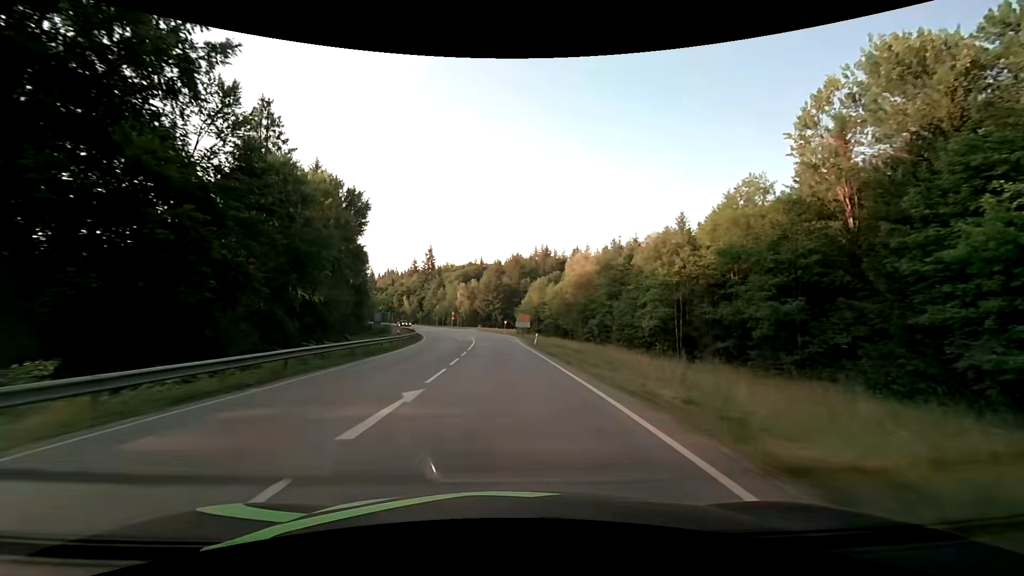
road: secondary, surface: asphalt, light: Day
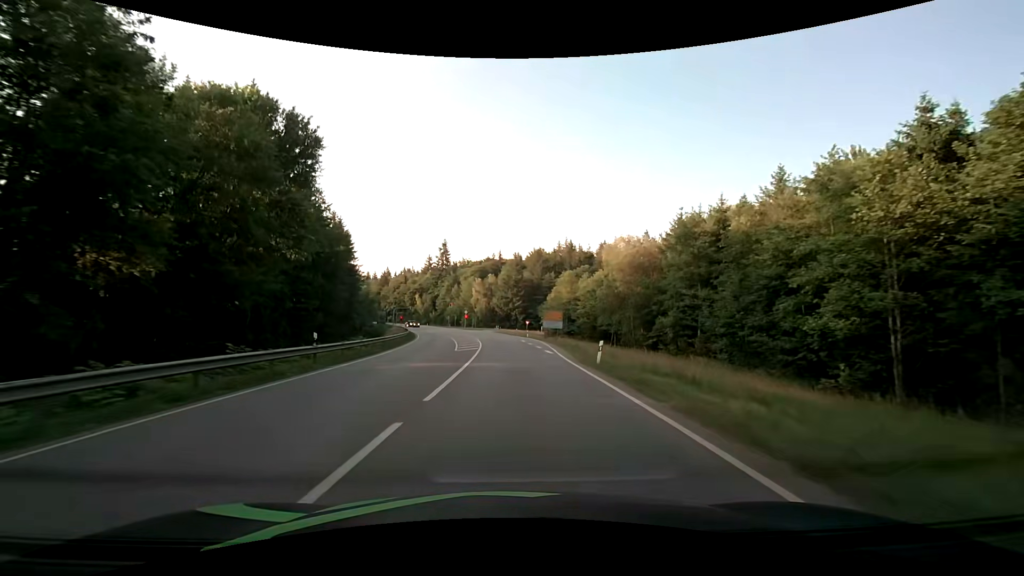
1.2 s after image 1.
(-0.5, +21.7) m; -2°
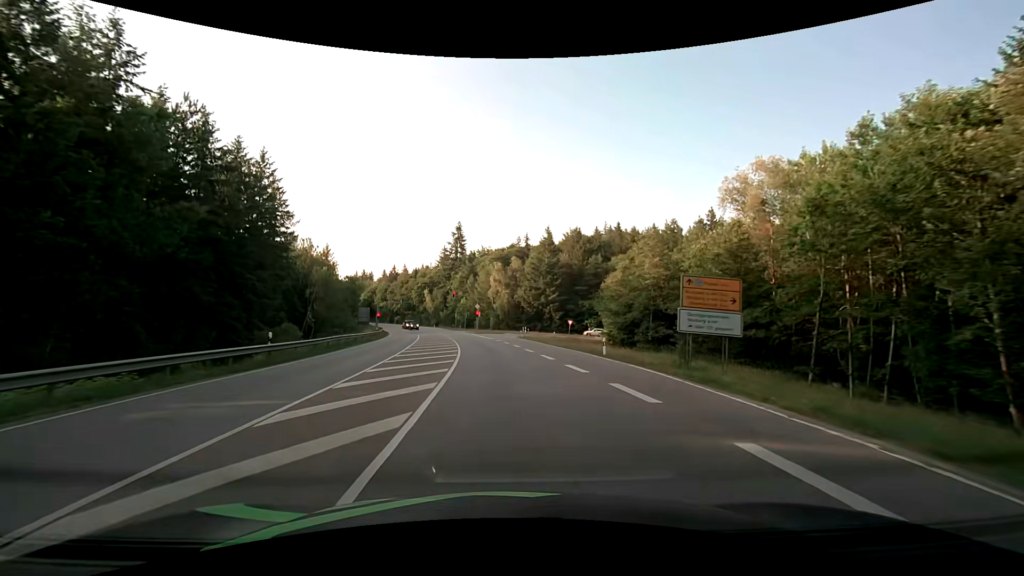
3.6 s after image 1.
(-0.9, +41.9) m; -3°
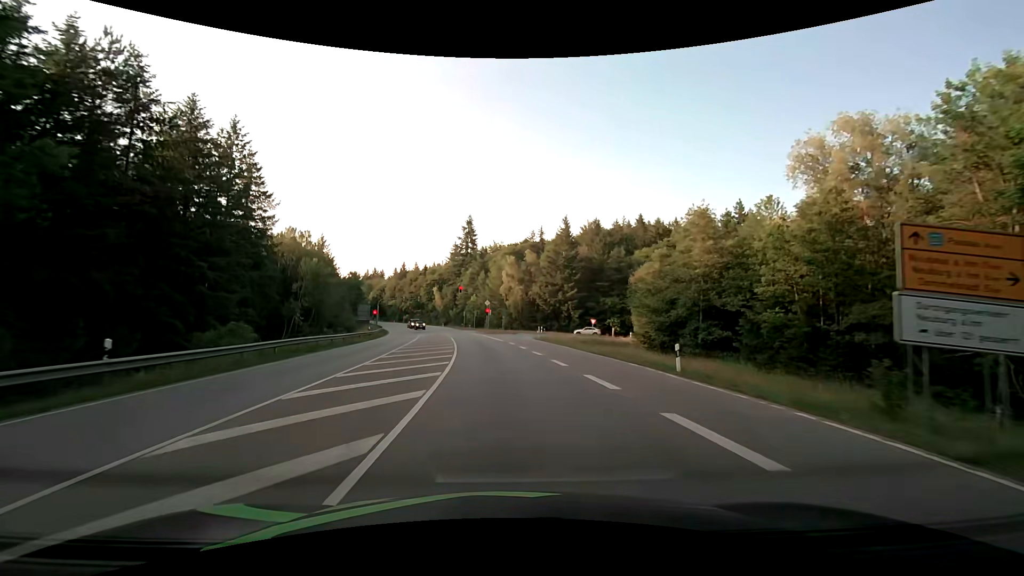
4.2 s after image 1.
(-0.1, +9.9) m; -1°
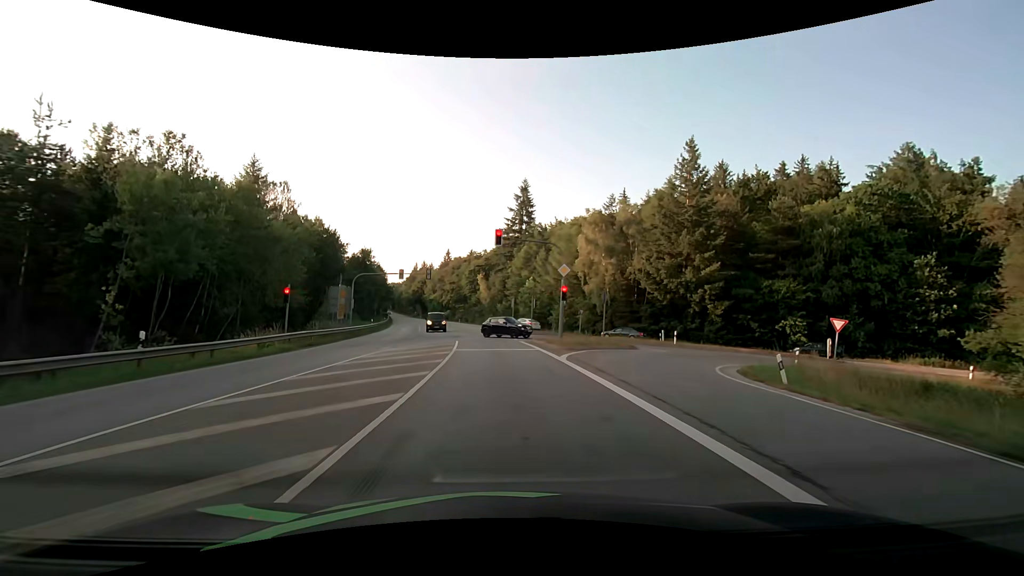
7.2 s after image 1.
(-2.7, +42.0) m; -7°
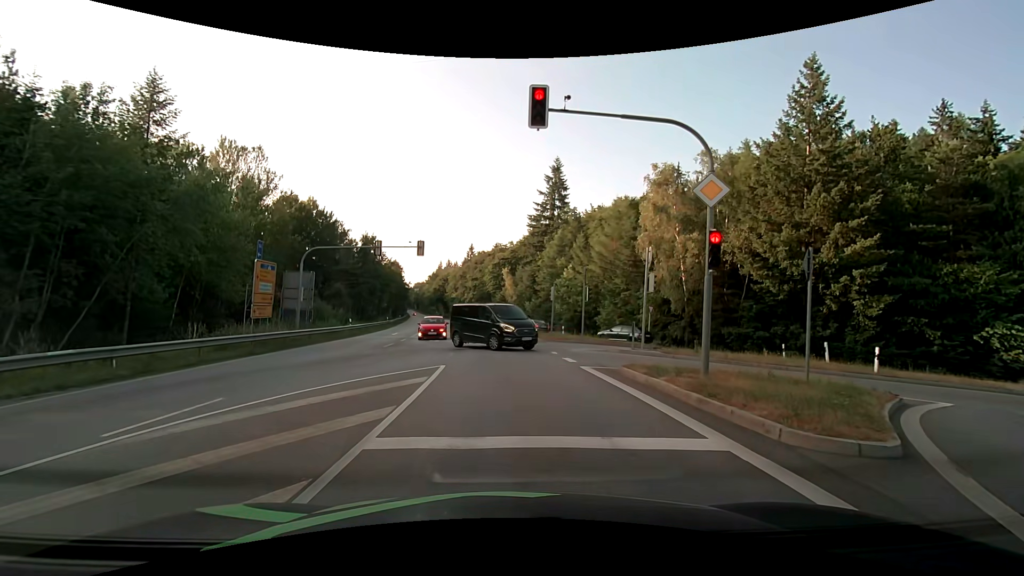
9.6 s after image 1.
(-0.3, +17.1) m; -3°
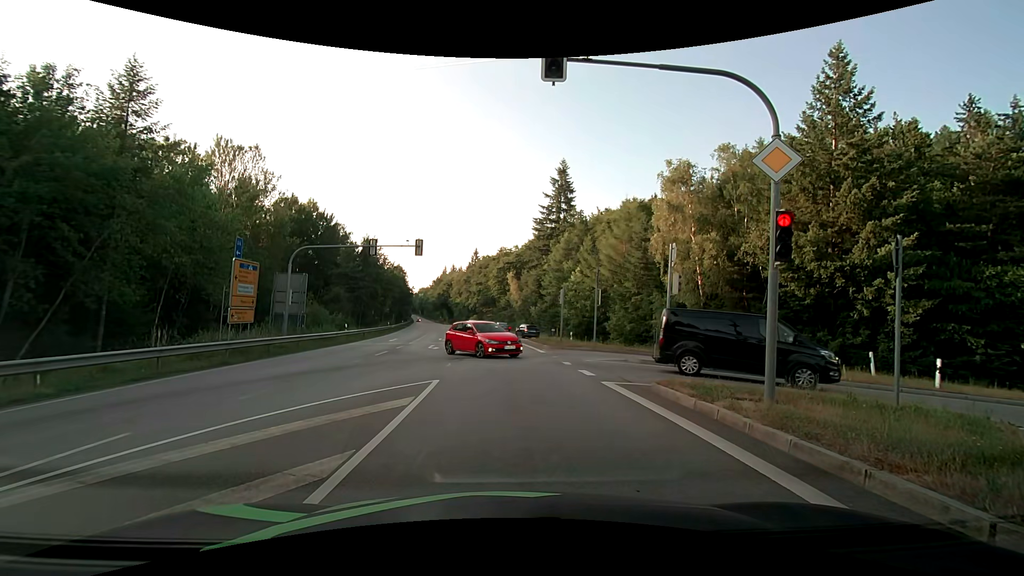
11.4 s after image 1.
(0.0, +2.3) m; 0°
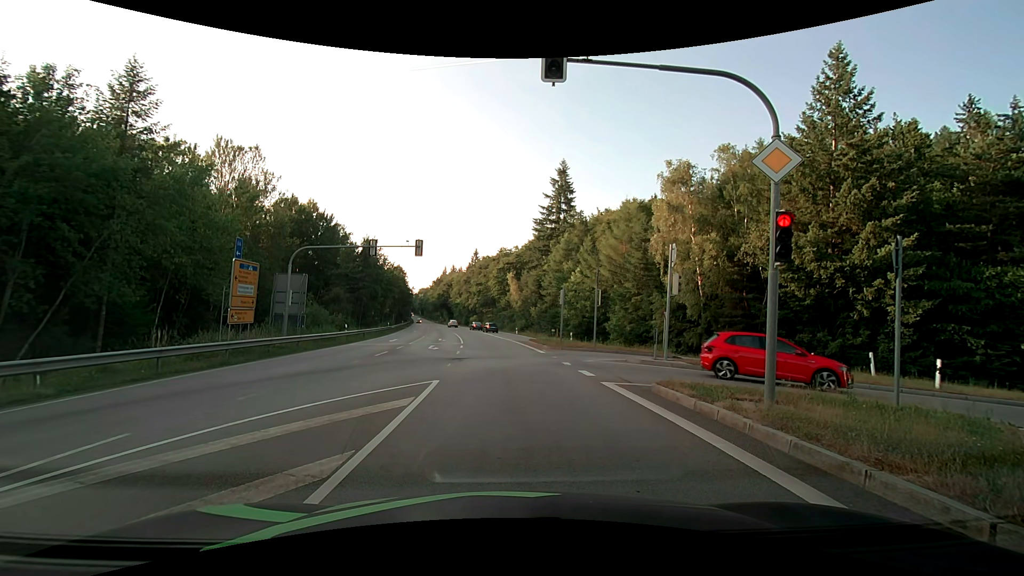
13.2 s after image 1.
(0.0, +0.1) m; 0°
(0, +10) (0, +20) (-1, +30) (-2, +40) (-3, +50) (-4, +60) (-6, +70) (-7, +80) (-9, +89) (-11, +99) m
